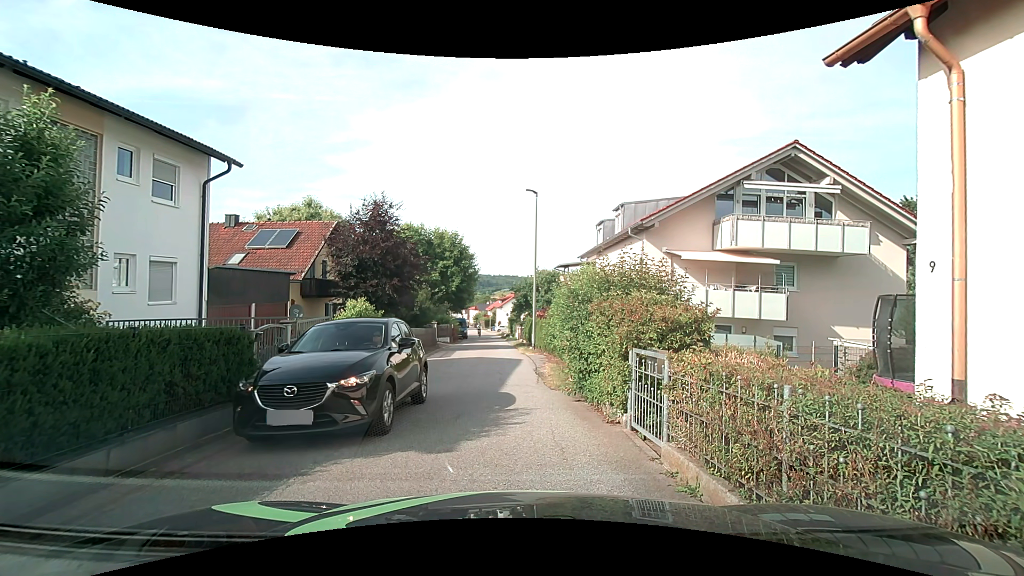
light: Day
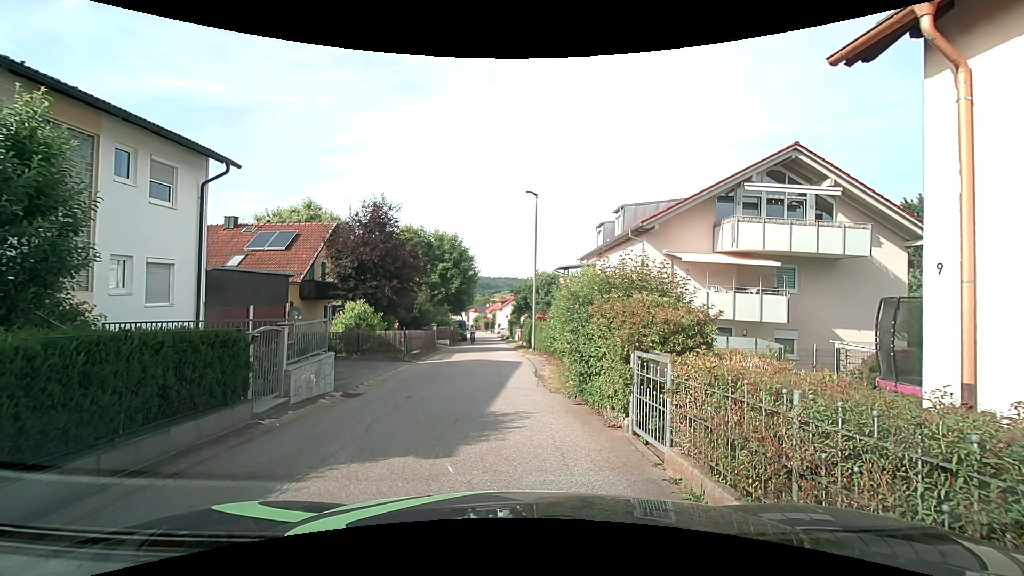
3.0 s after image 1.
(0.0, +0.1) m; 0°
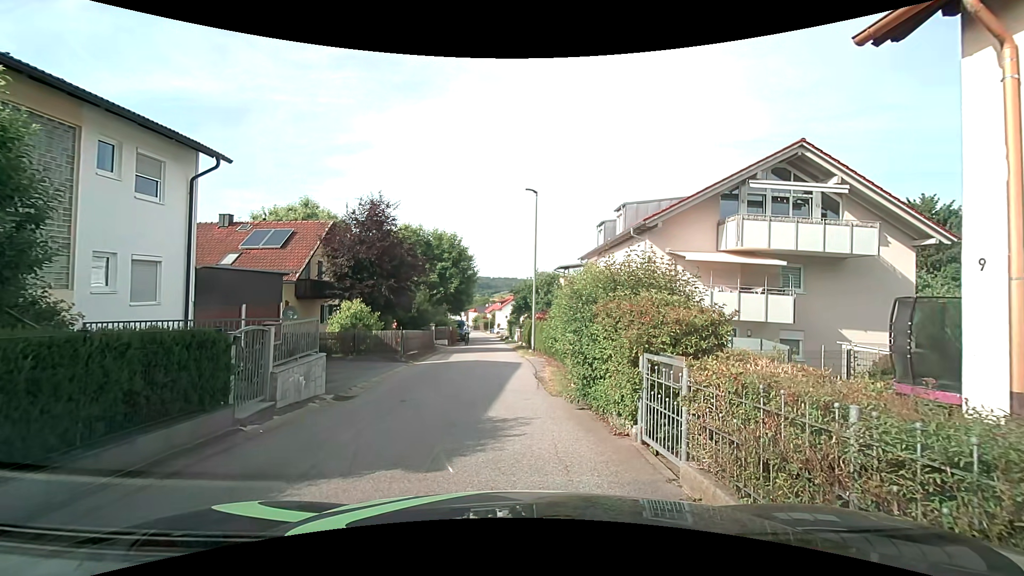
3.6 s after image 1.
(0.0, +0.5) m; 0°
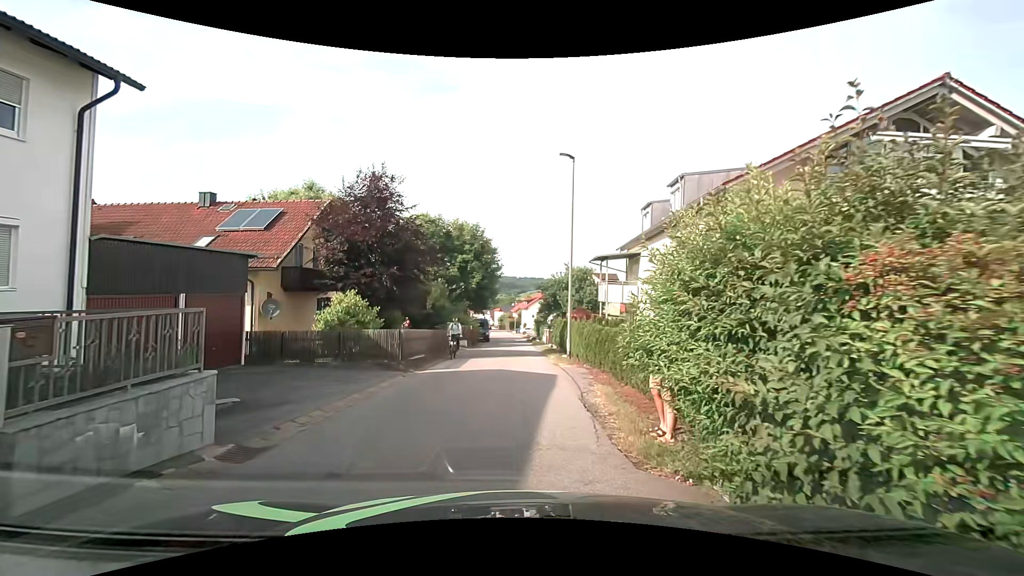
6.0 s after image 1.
(-0.3, +5.2) m; -5°
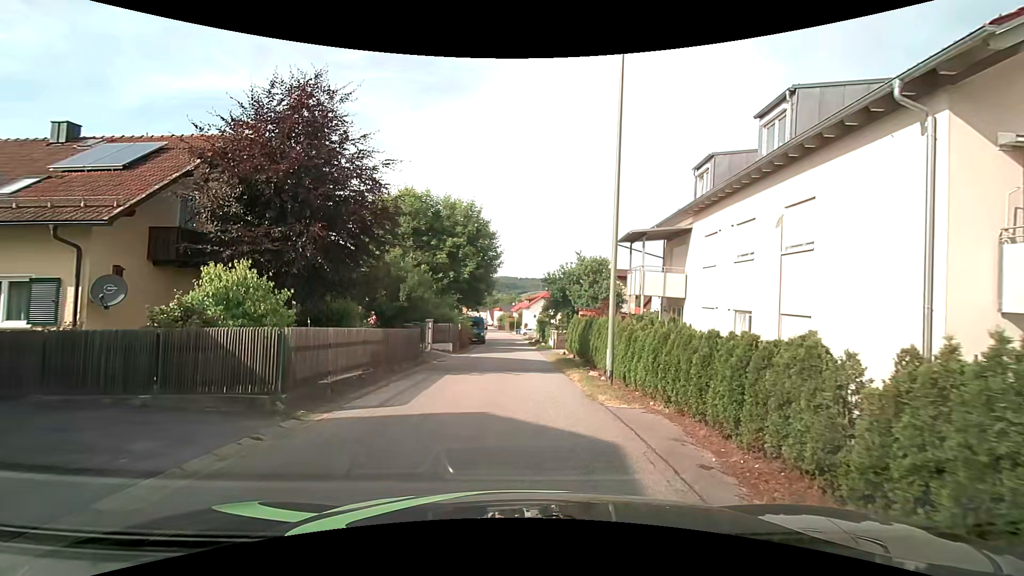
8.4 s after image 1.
(0.0, +8.4) m; +1°
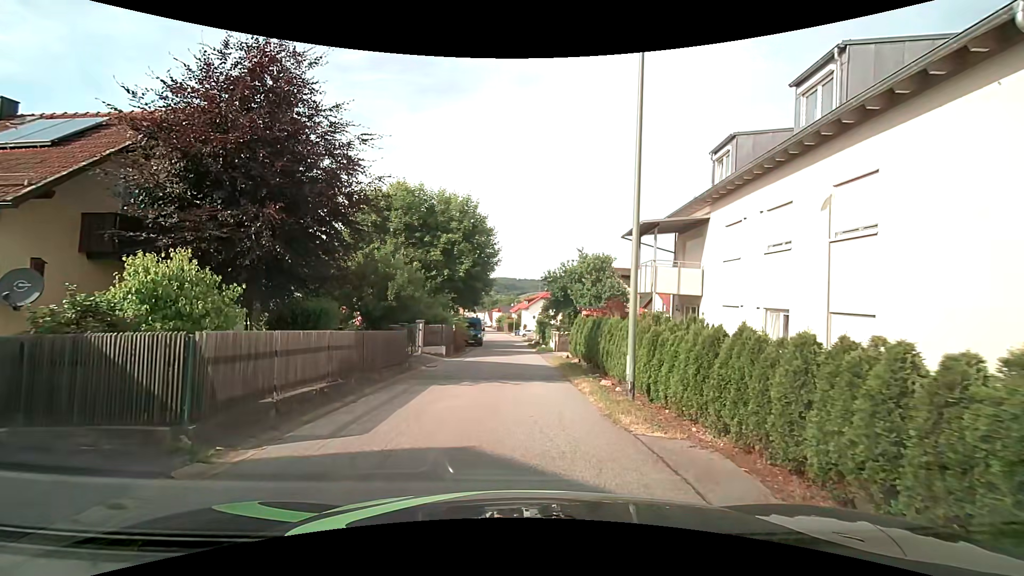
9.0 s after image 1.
(0.0, +2.2) m; 0°
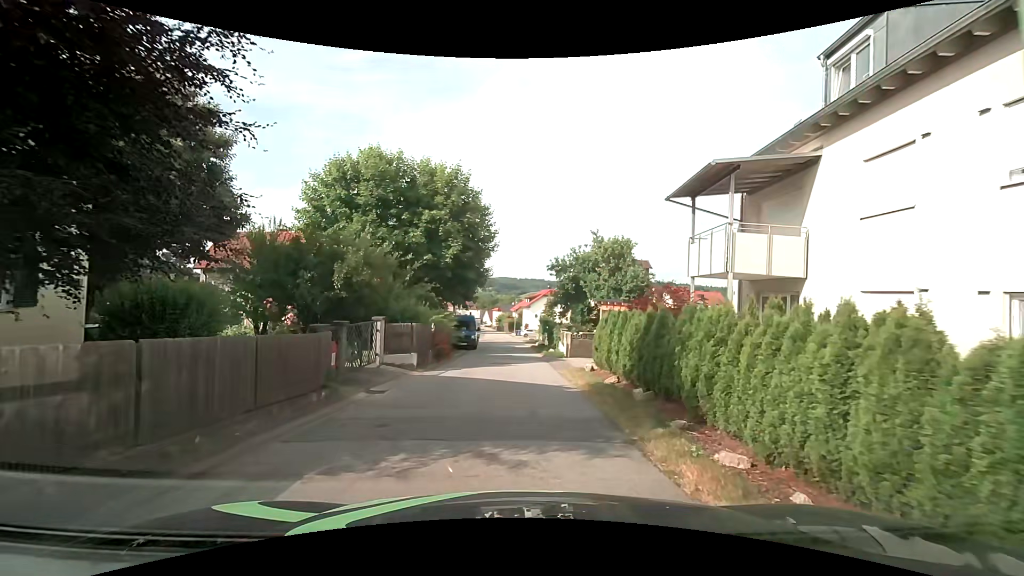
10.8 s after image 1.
(-0.1, +7.3) m; -1°
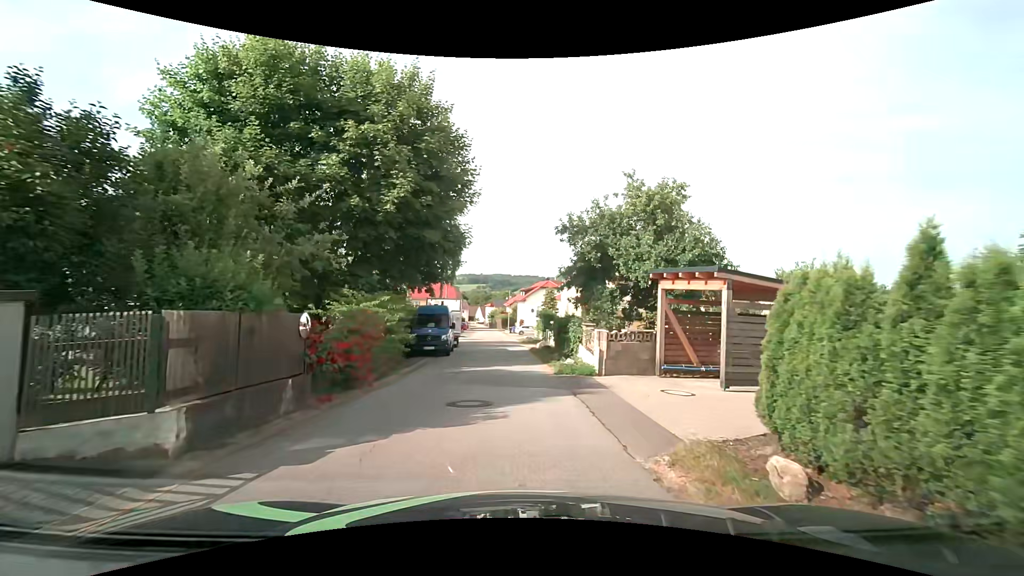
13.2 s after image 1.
(+0.1, +12.0) m; +1°
